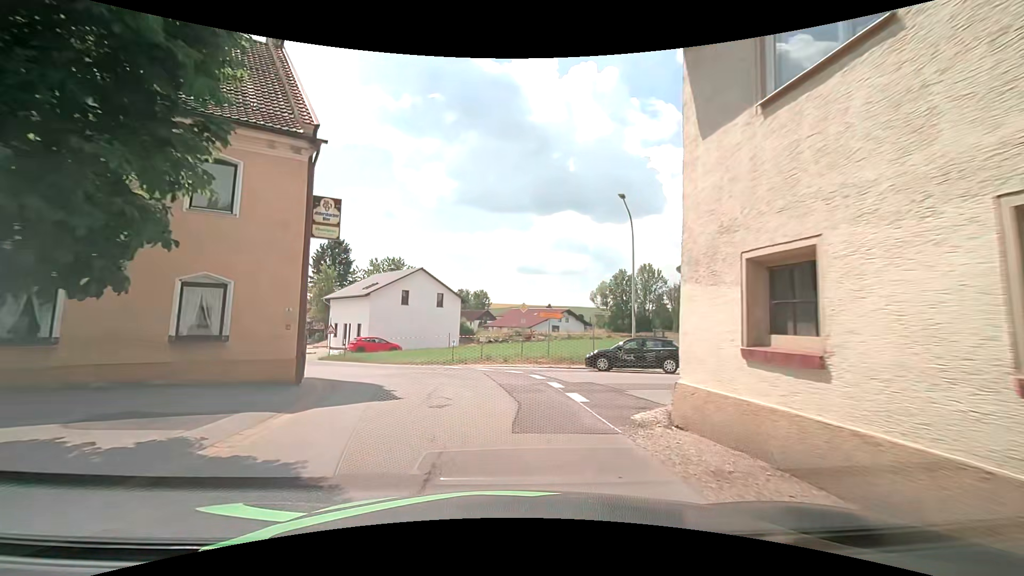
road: tertiary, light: Day
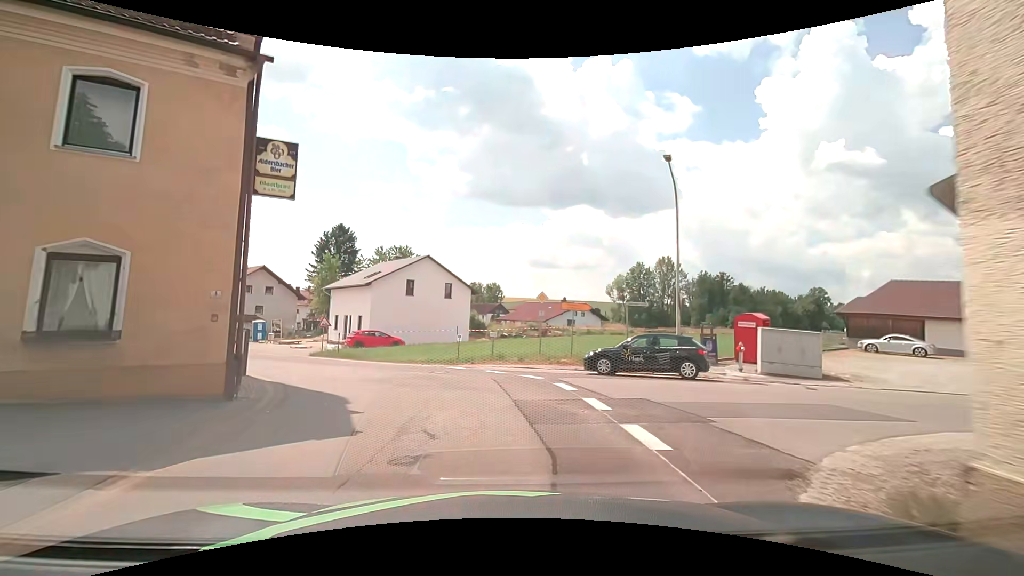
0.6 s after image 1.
(+0.1, +4.2) m; 0°
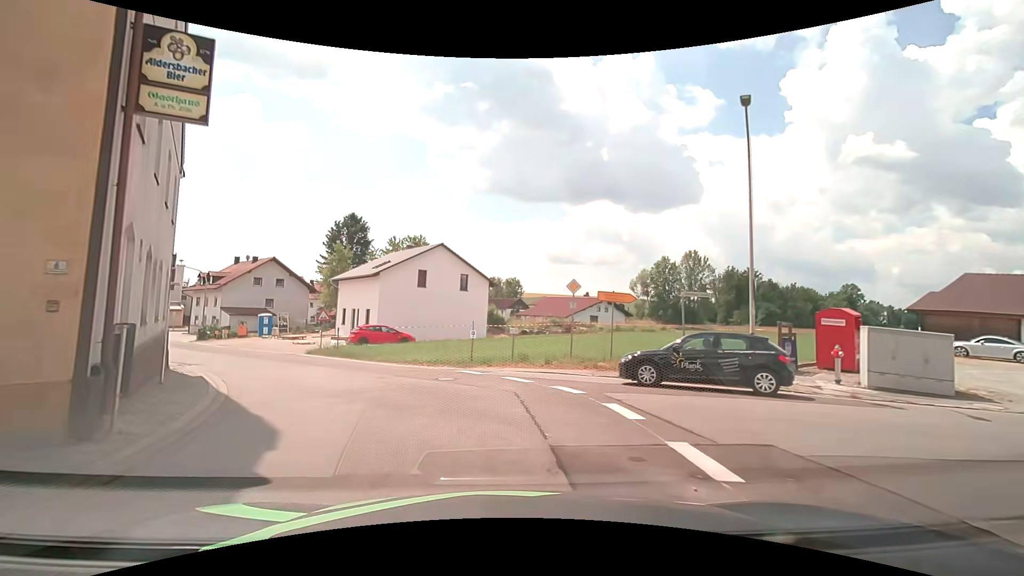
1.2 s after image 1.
(-0.1, +4.1) m; -3°
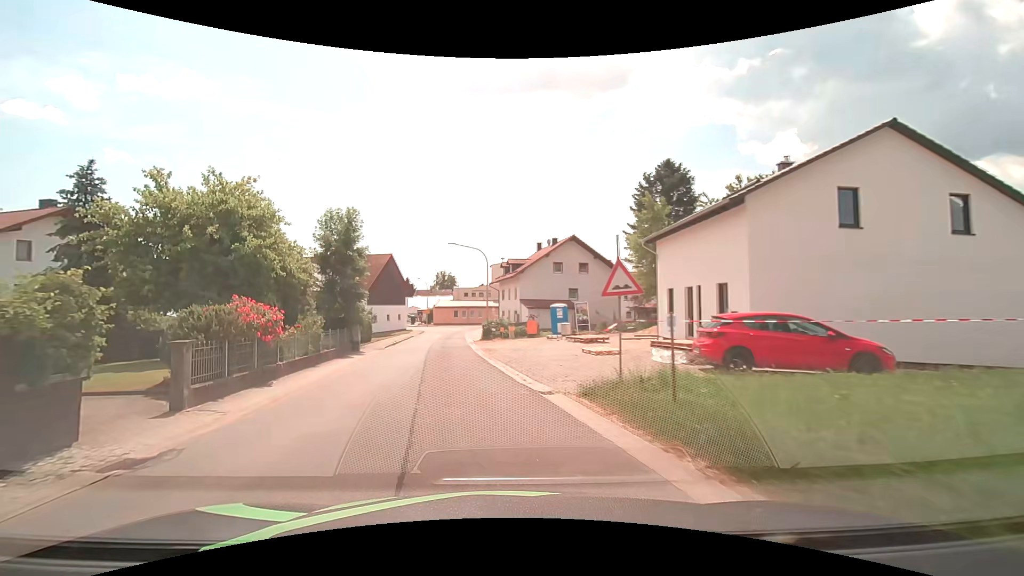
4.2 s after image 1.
(-4.8, +20.6) m; -32°
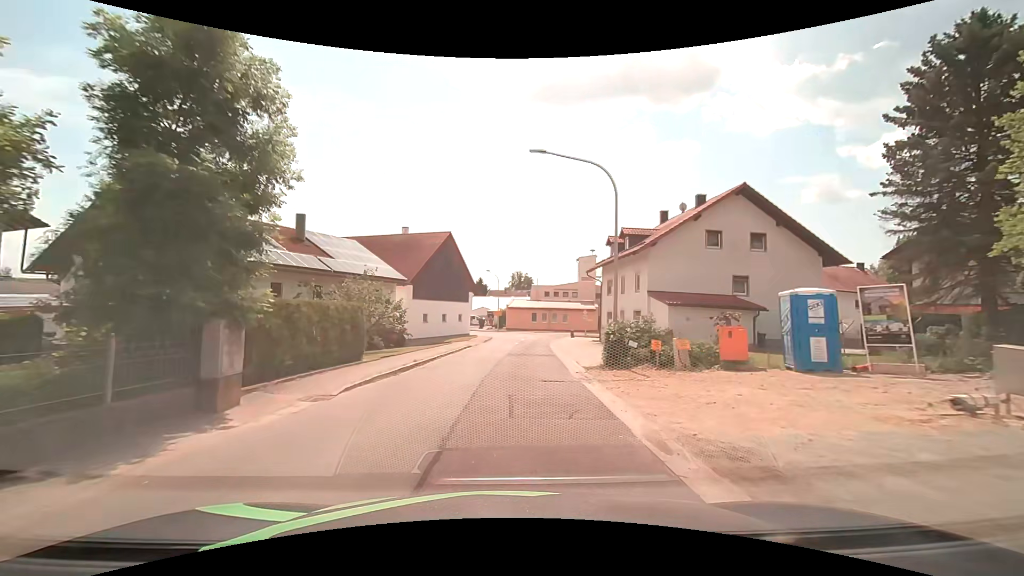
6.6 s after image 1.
(-2.9, +21.4) m; -9°
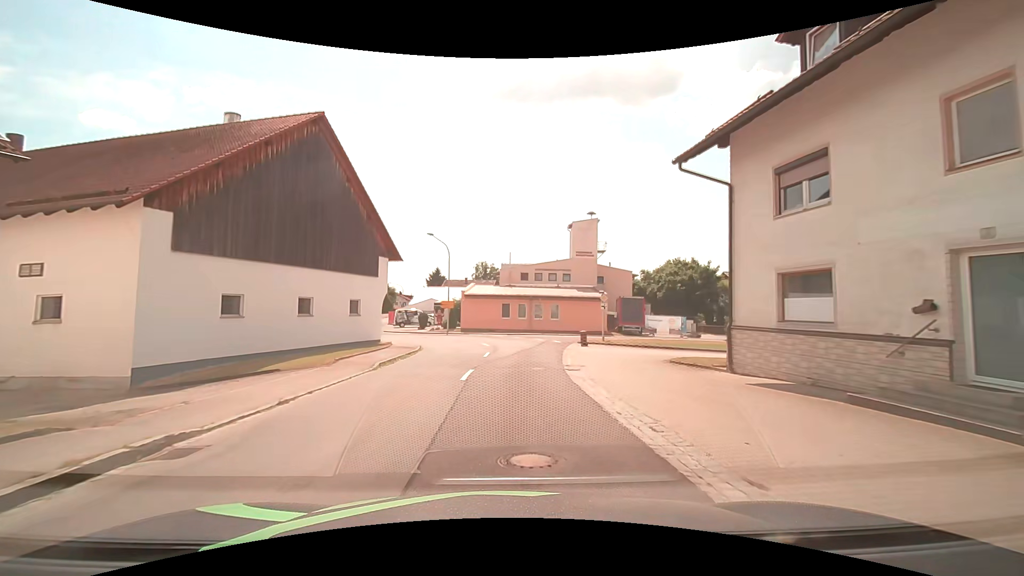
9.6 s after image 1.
(+0.4, +30.1) m; +3°
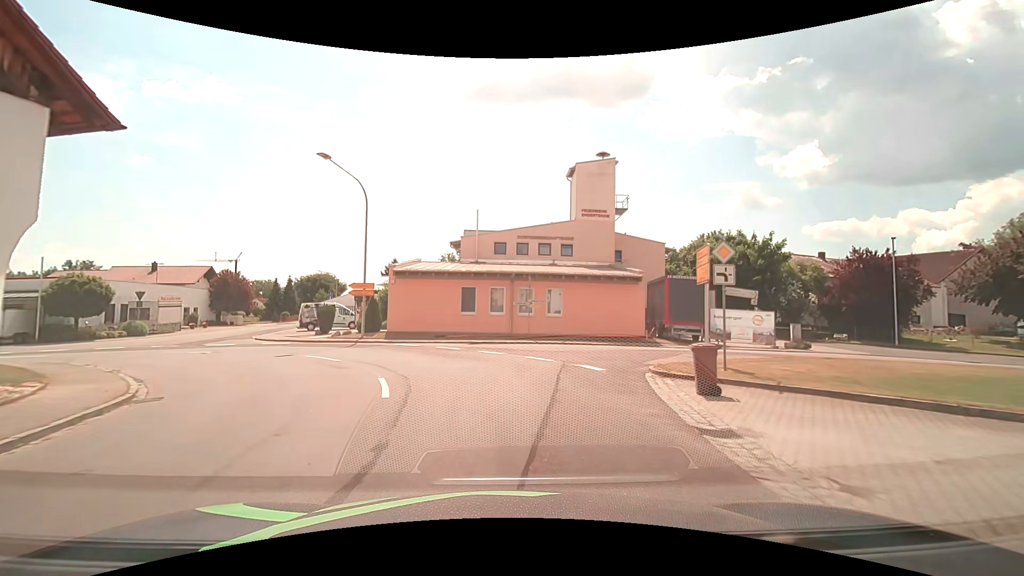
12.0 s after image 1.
(+0.2, +21.7) m; +3°
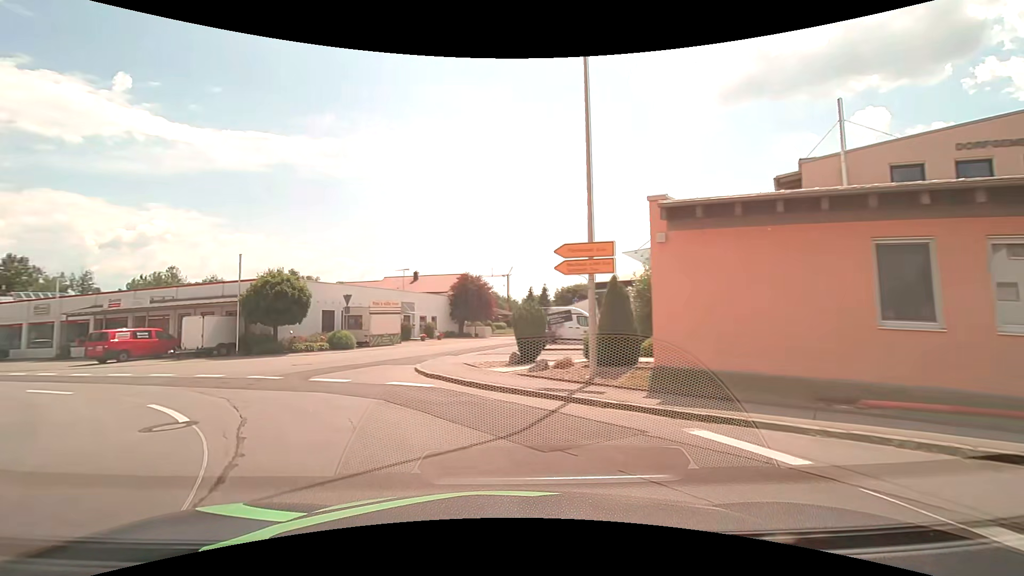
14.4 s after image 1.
(-3.0, +17.5) m; -29°
(-3, +10) (-10, +17) (-18, +22) (-27, +26) (-36, +31) (-45, +35) (-54, +39) (-63, +44) (-72, +49) (-80, +54) m
